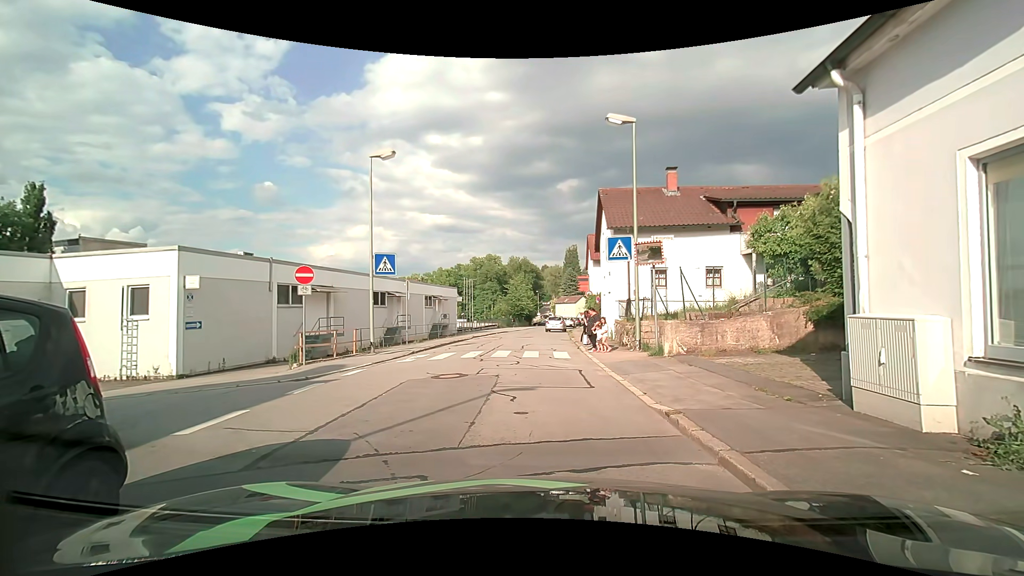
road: residential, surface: asphalt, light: Day
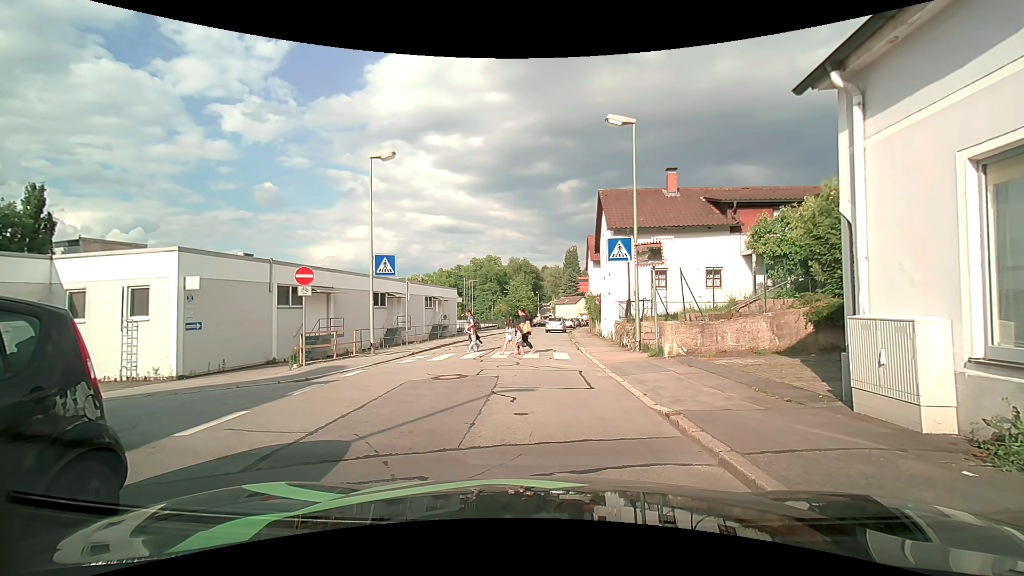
(0.0, +0.1) m; 0°
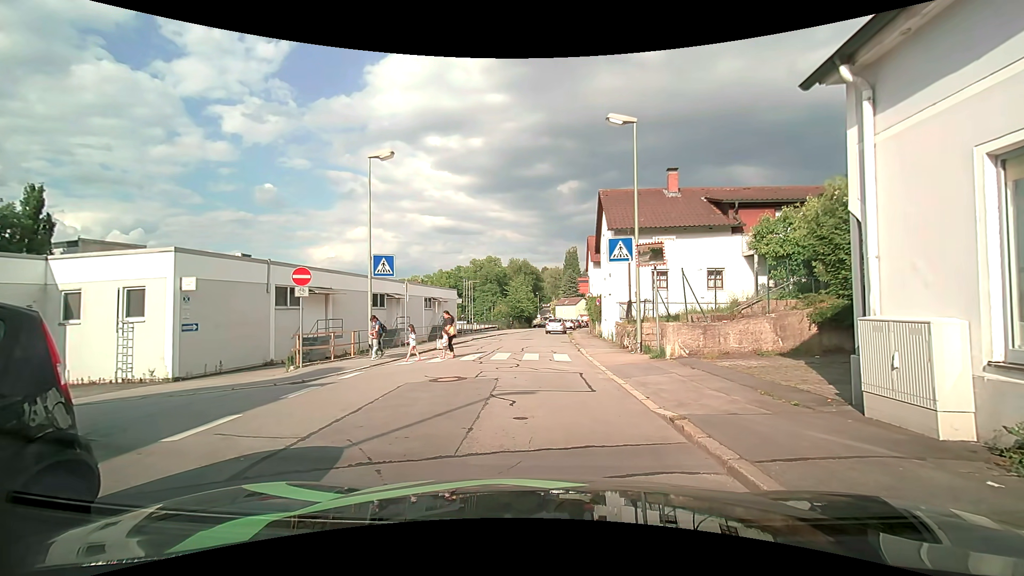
(0.0, +0.2) m; 0°
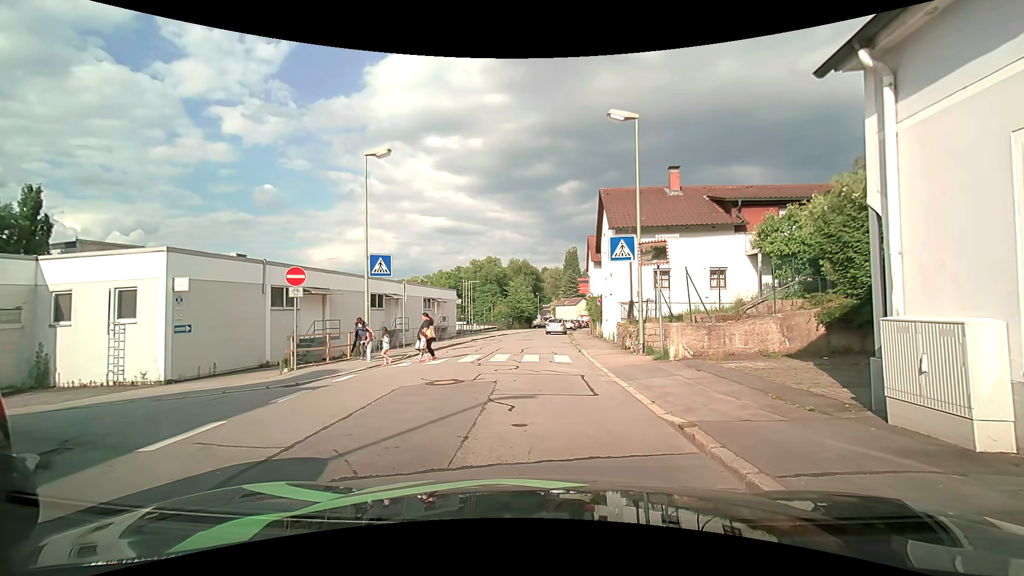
(0.0, +0.4) m; 0°
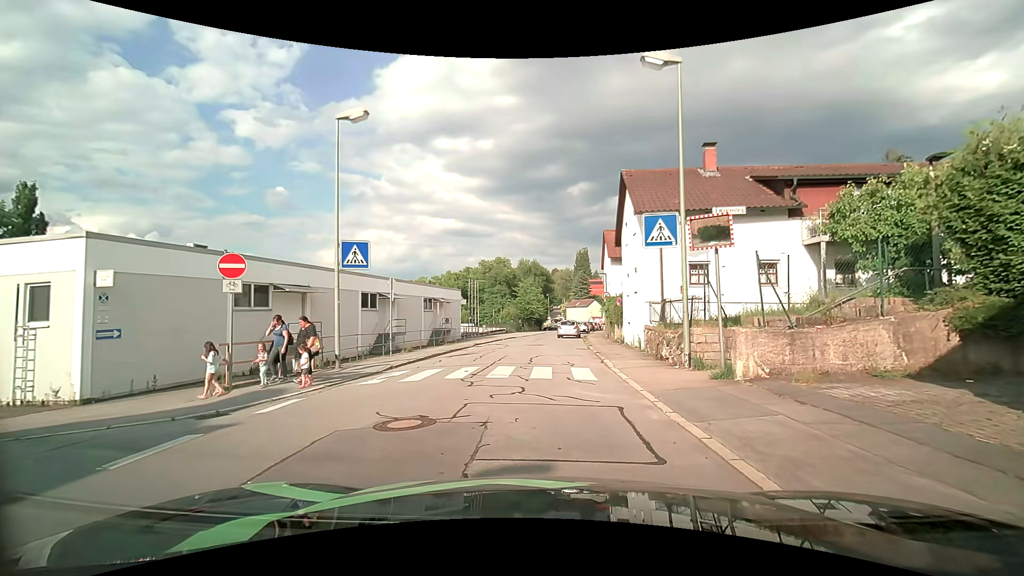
(0.0, +3.9) m; 0°
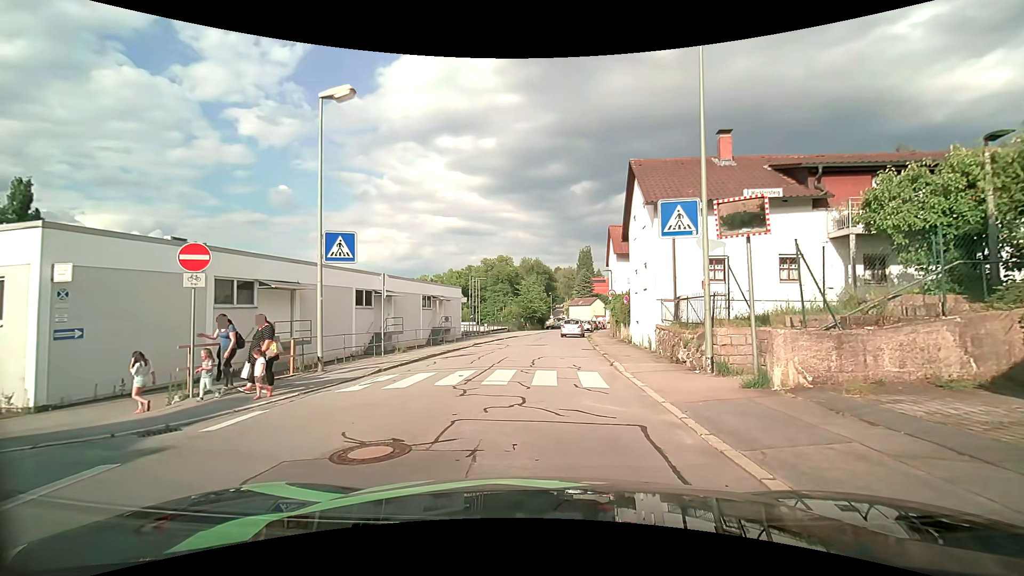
(-0.1, +1.4) m; -1°
